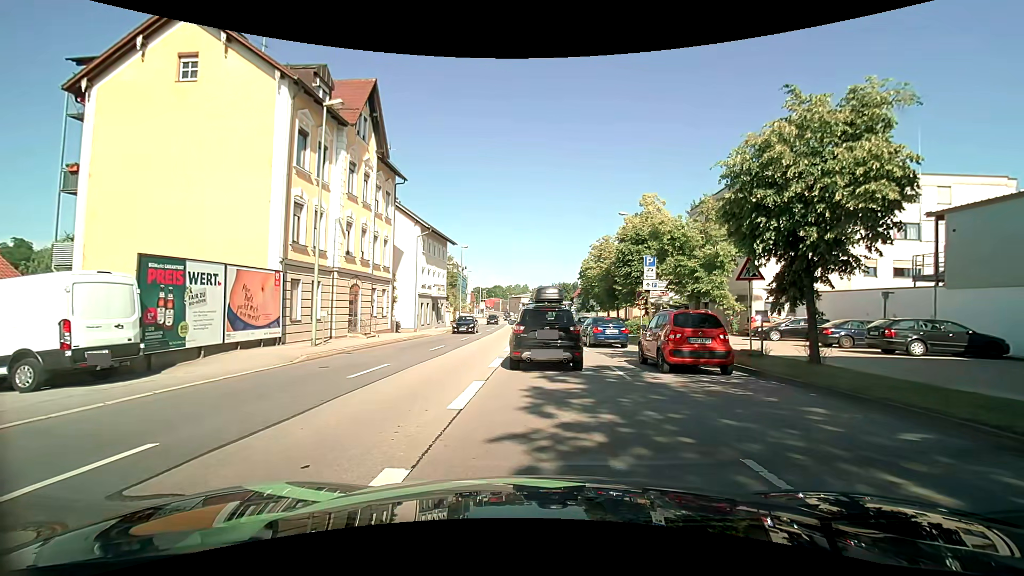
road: primary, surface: asphalt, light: Day
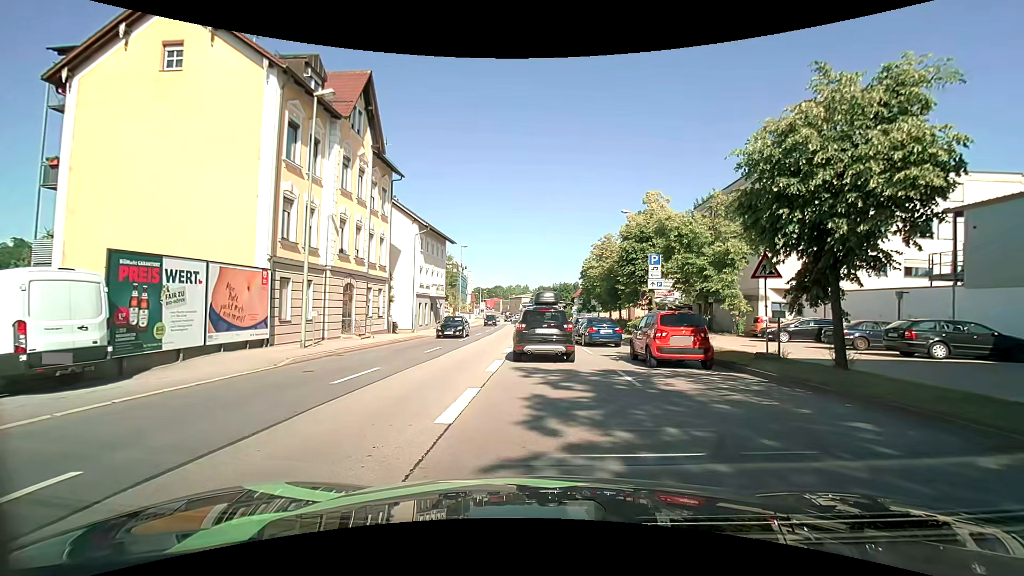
(0.0, +1.0) m; -2°
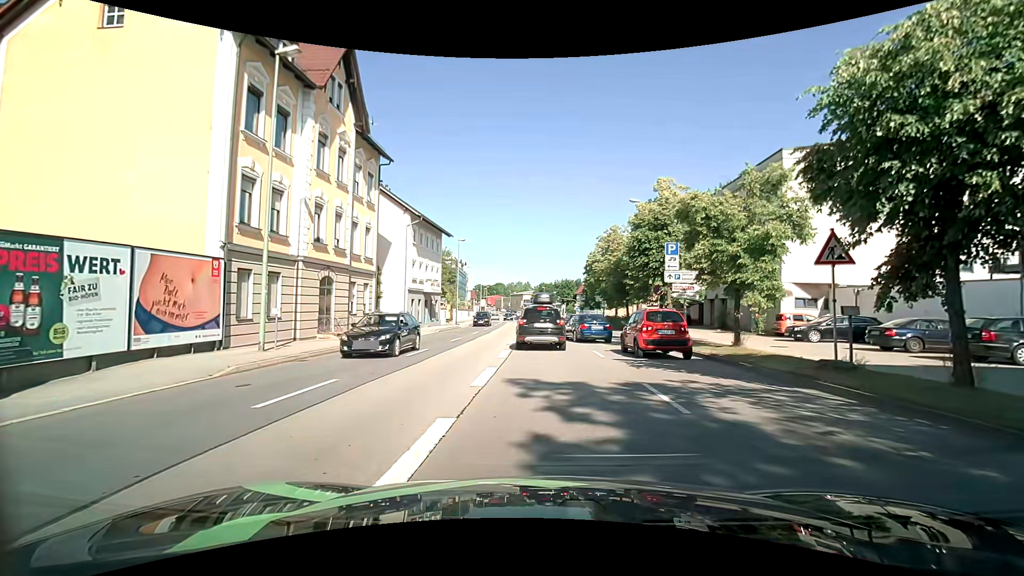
(-0.1, +3.1) m; 0°
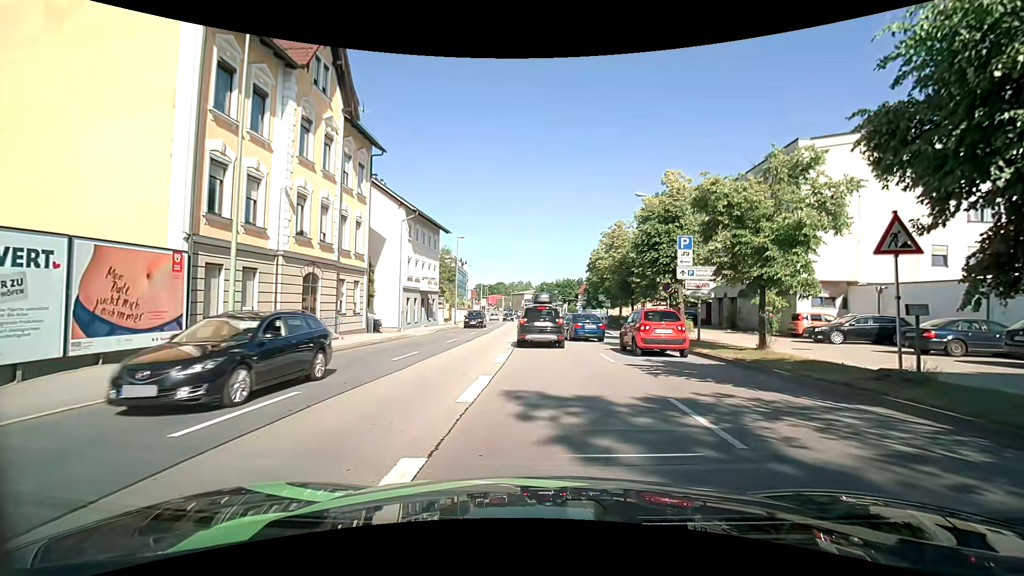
(0.0, +1.8) m; 0°
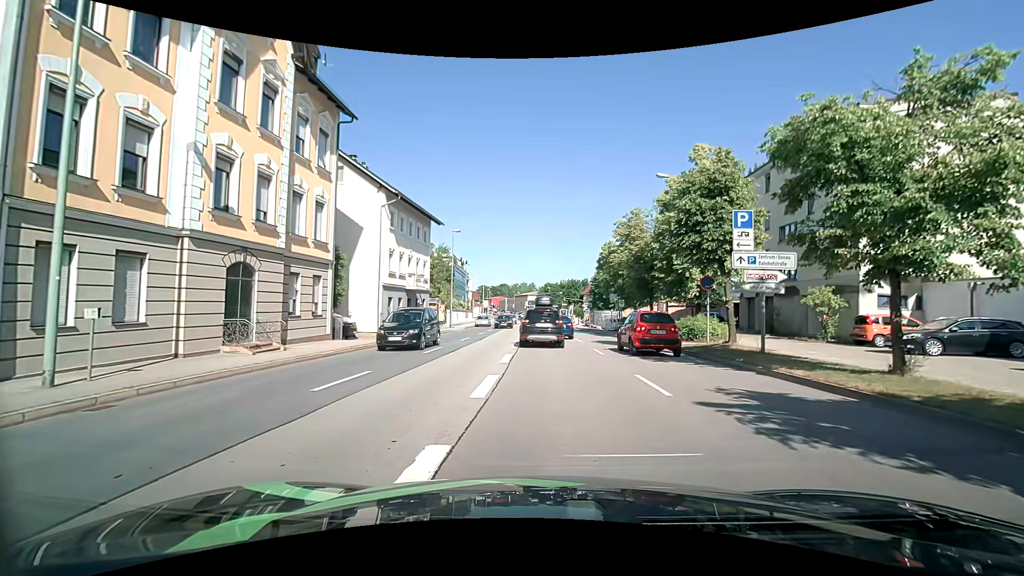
(-0.1, +5.6) m; -1°
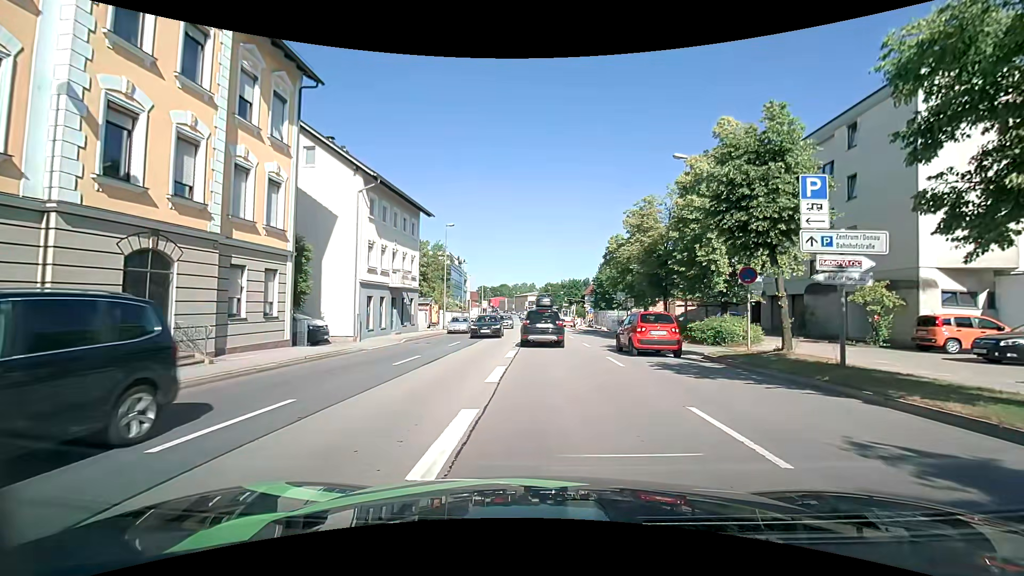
(0.0, +4.0) m; -1°
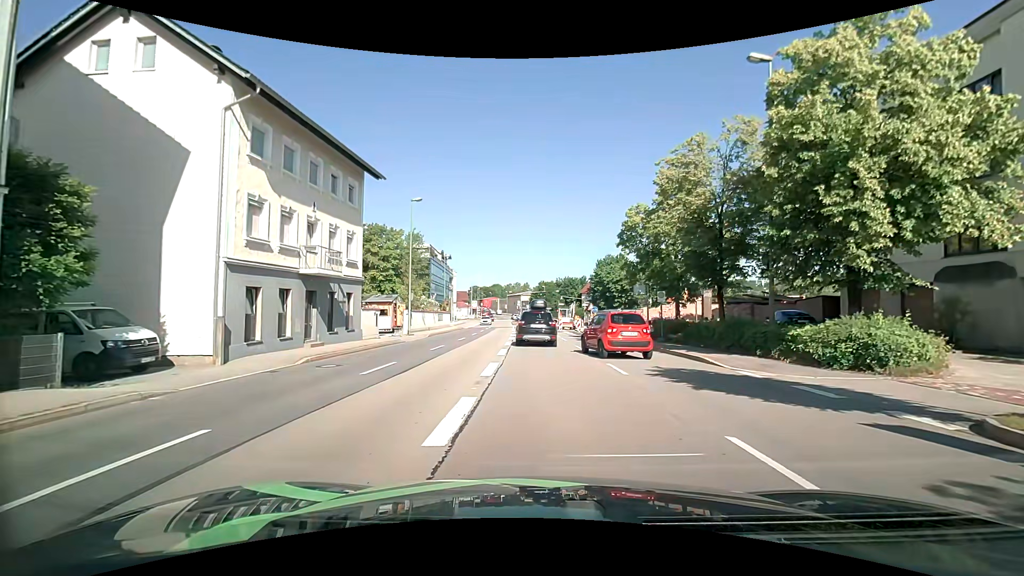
(+0.3, +10.9) m; +1°
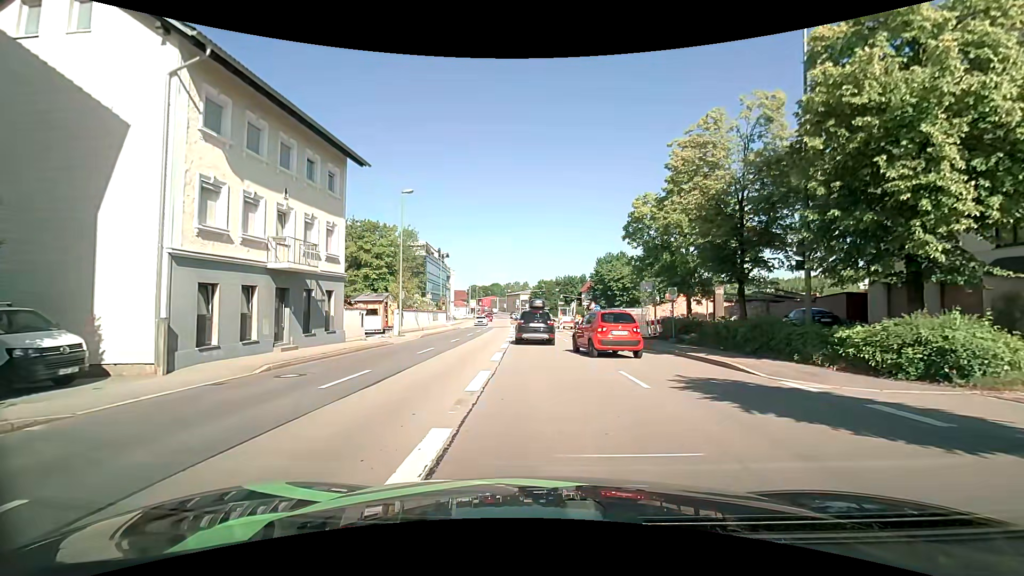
(0.0, +2.3) m; 0°
